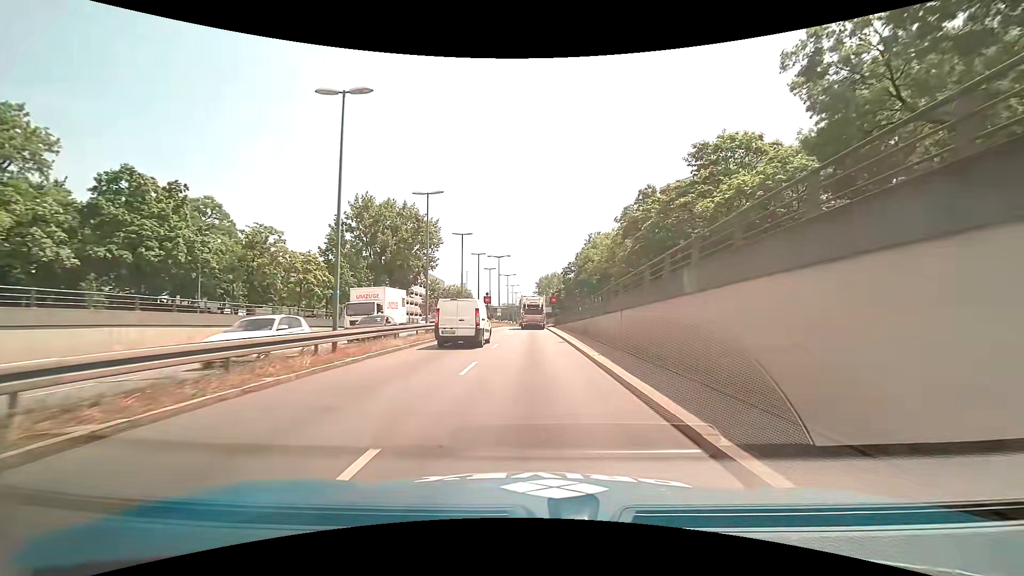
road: trunk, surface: asphalt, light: Day
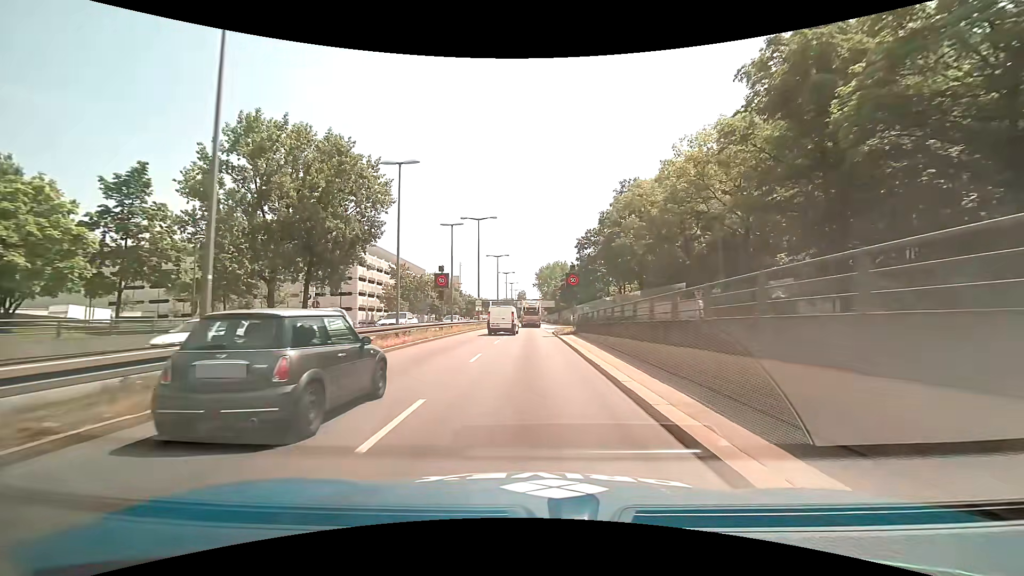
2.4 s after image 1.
(+0.4, +33.1) m; +1°
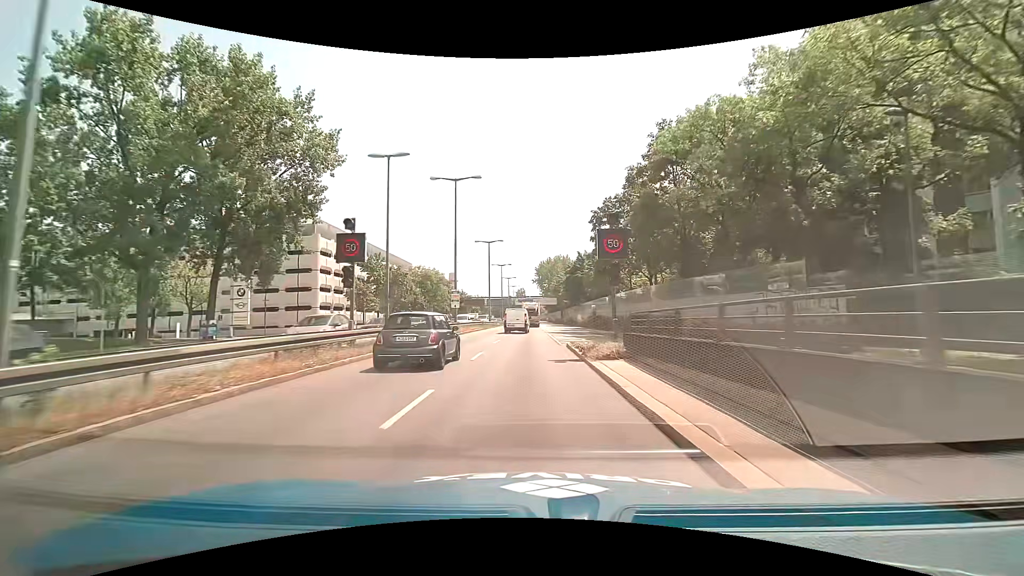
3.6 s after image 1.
(-0.1, +16.9) m; -1°
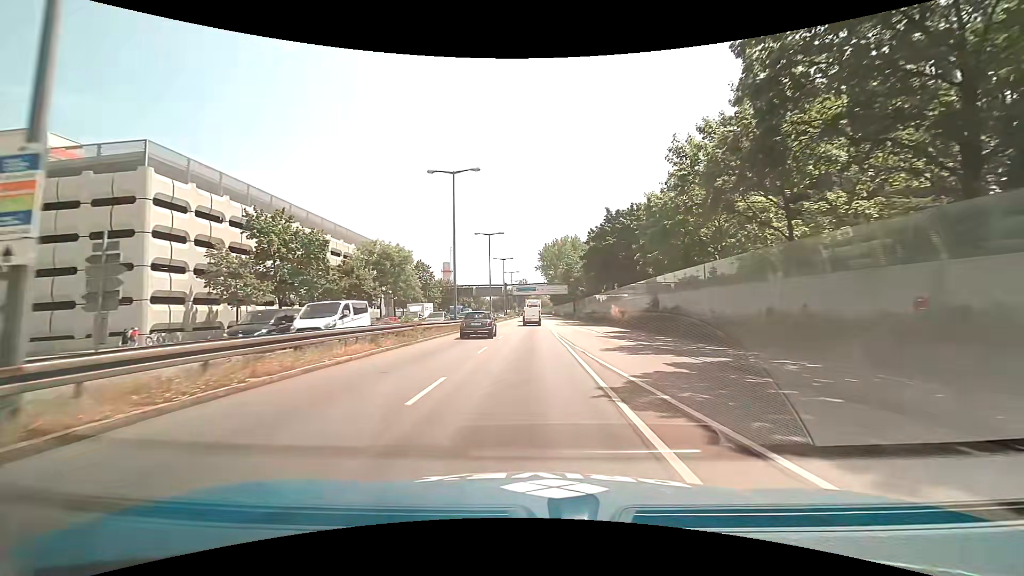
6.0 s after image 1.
(+0.1, +34.7) m; 0°
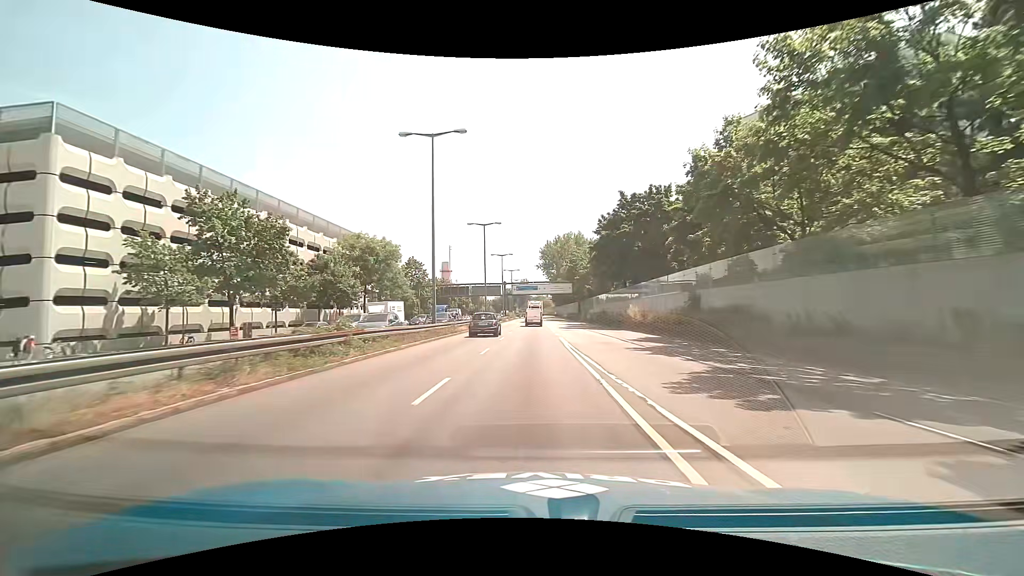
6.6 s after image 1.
(-0.1, +8.9) m; -1°
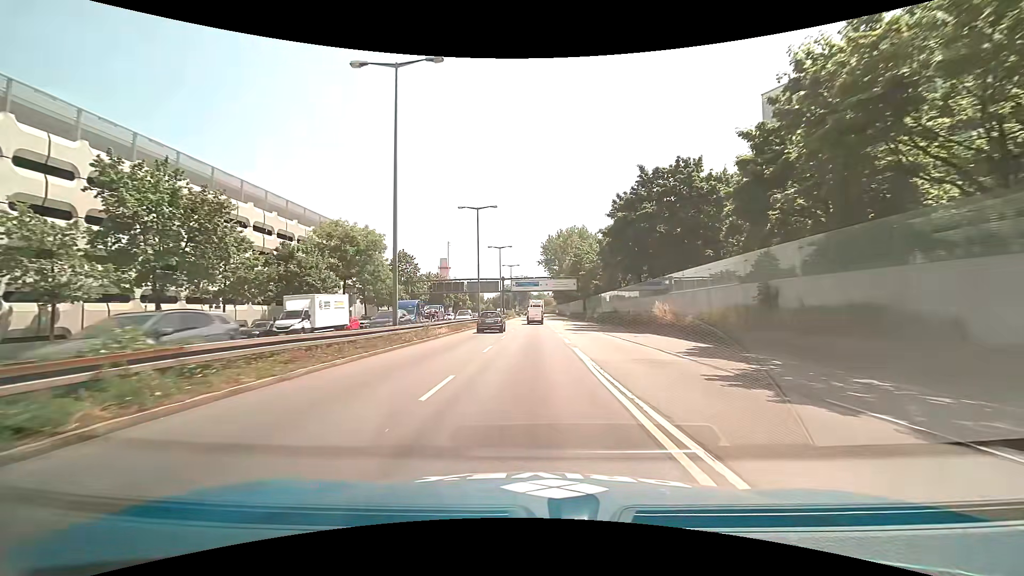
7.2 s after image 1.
(0.0, +8.7) m; 0°
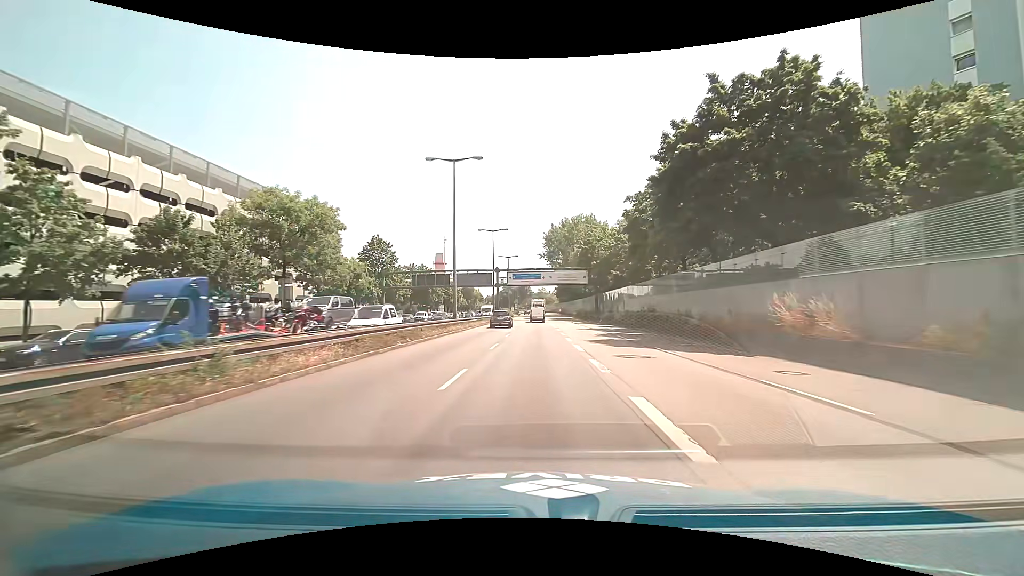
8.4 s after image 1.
(+0.1, +16.7) m; 0°
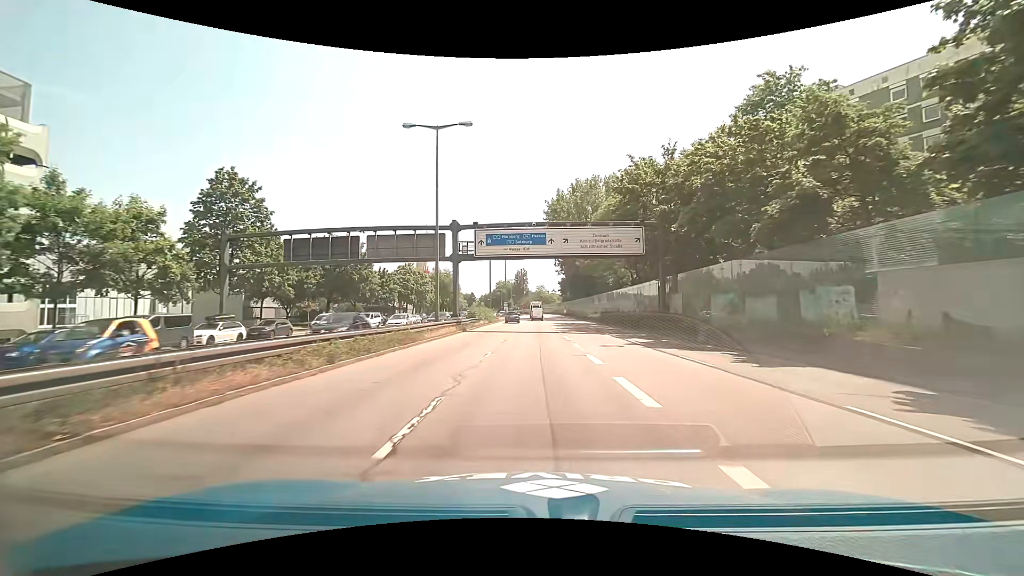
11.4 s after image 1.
(+0.1, +39.6) m; 0°
(0, +10) (0, +20) (0, +30) (0, +40) (0, +50) (0, +60) (0, +70) (0, +80) (0, +90) (0, +100) m
